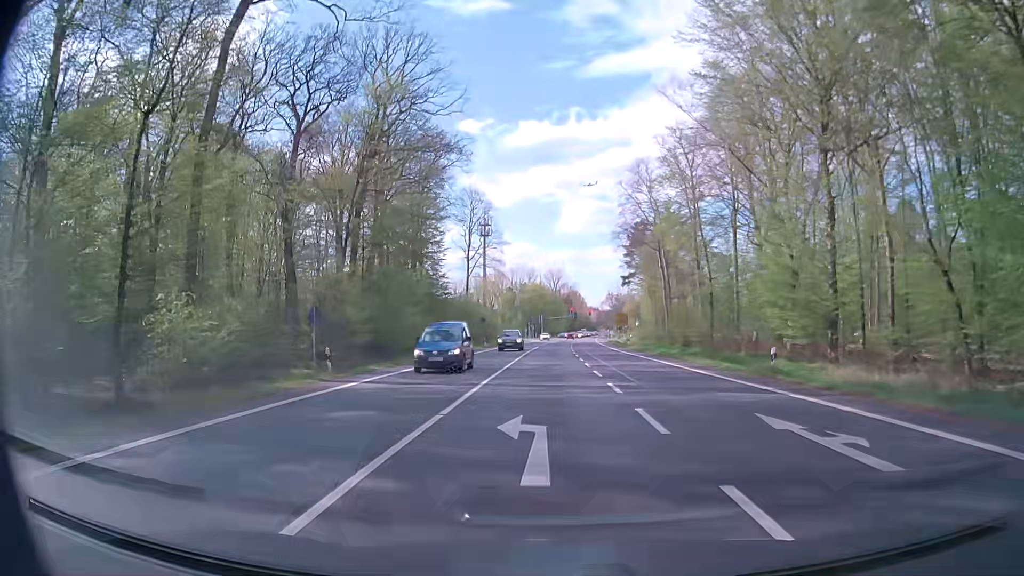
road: primary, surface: asphalt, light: Day
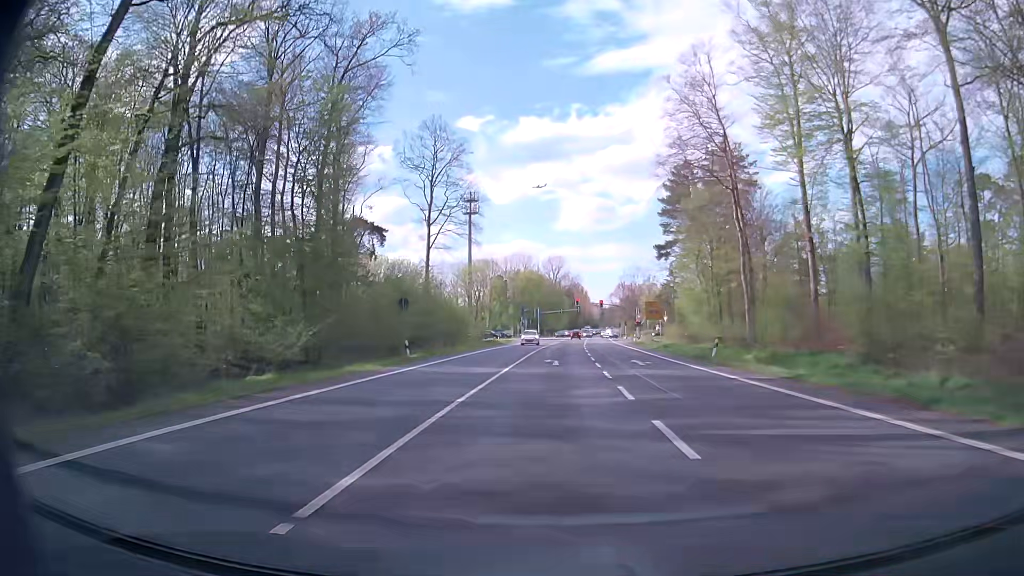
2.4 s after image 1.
(-0.3, +38.6) m; -1°
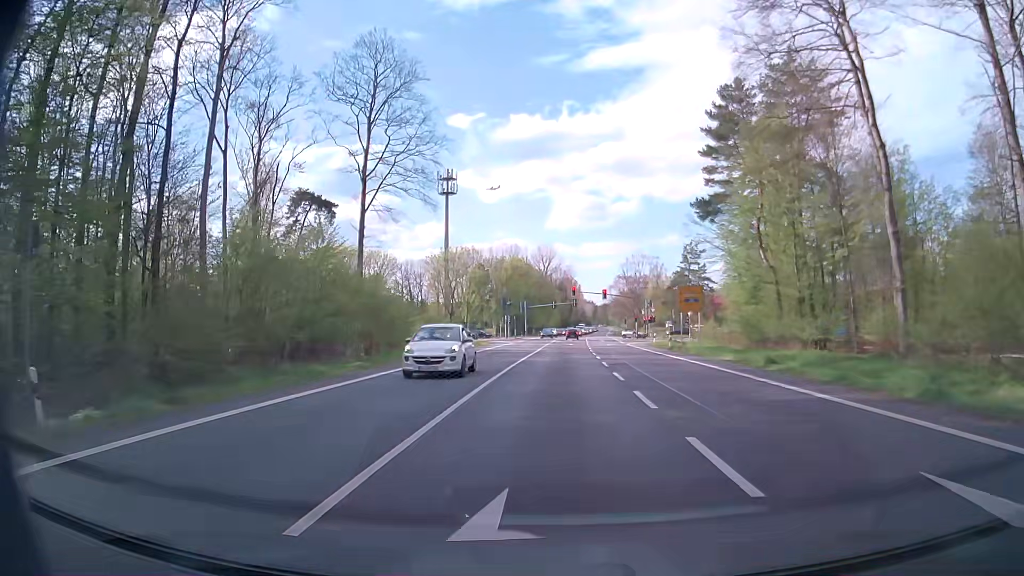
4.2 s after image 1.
(+0.2, +25.9) m; +1°
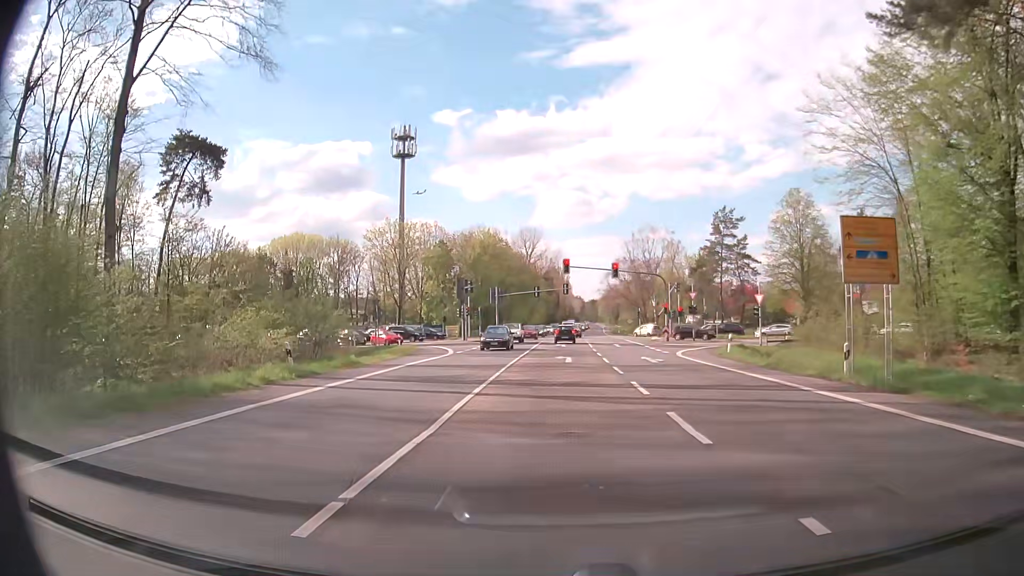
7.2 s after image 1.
(+0.4, +34.0) m; +2°
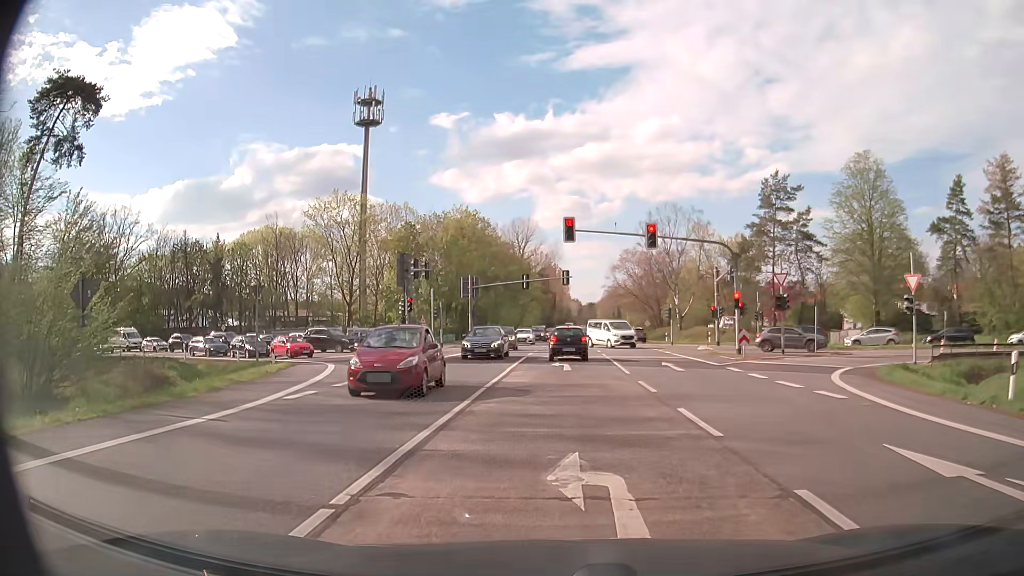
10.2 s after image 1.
(-0.3, +23.5) m; -1°
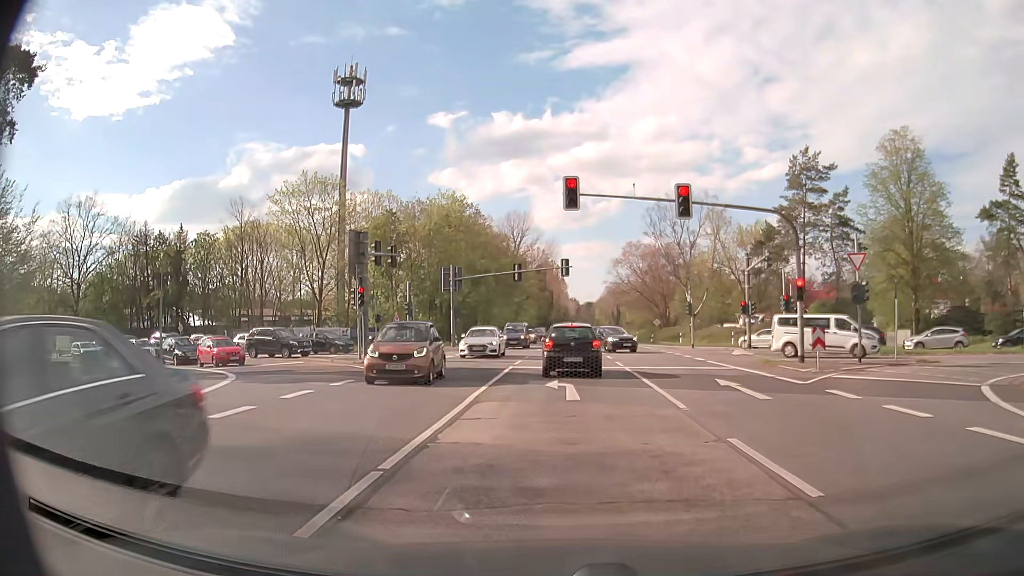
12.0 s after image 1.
(+0.1, +9.3) m; +1°
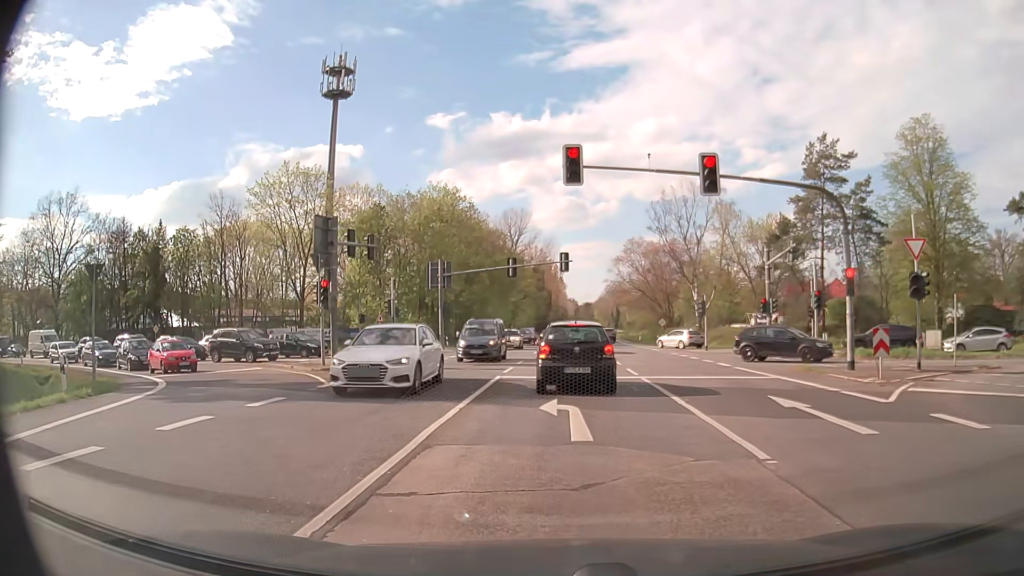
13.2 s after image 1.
(0.0, +4.7) m; 0°
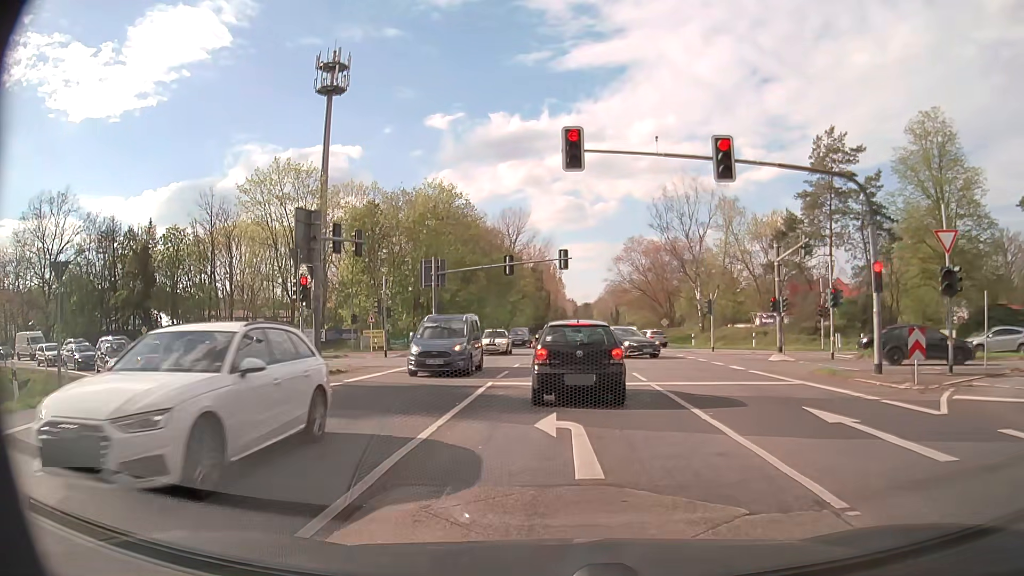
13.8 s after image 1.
(0.0, +2.0) m; +1°
